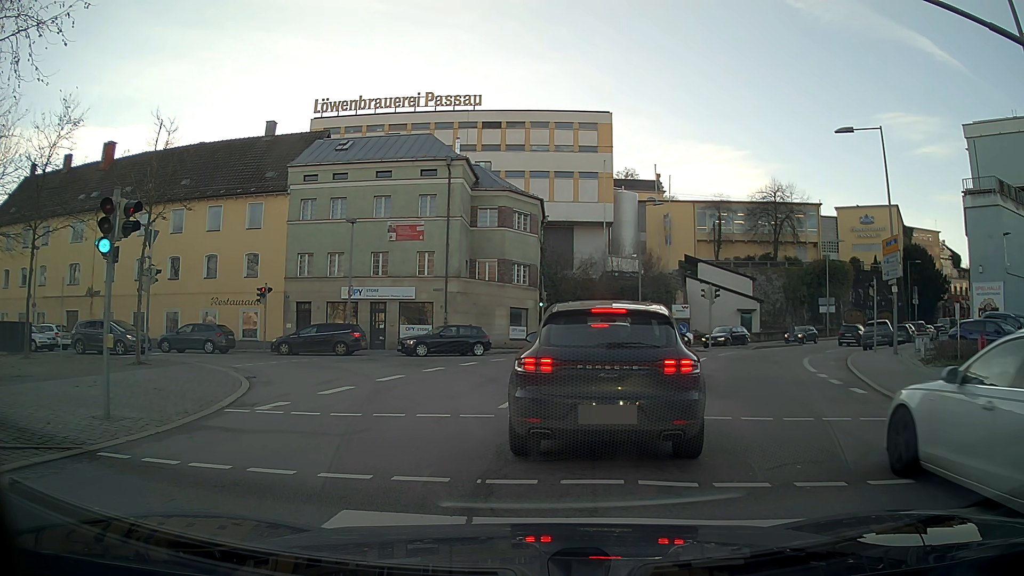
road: residential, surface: asphalt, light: Day
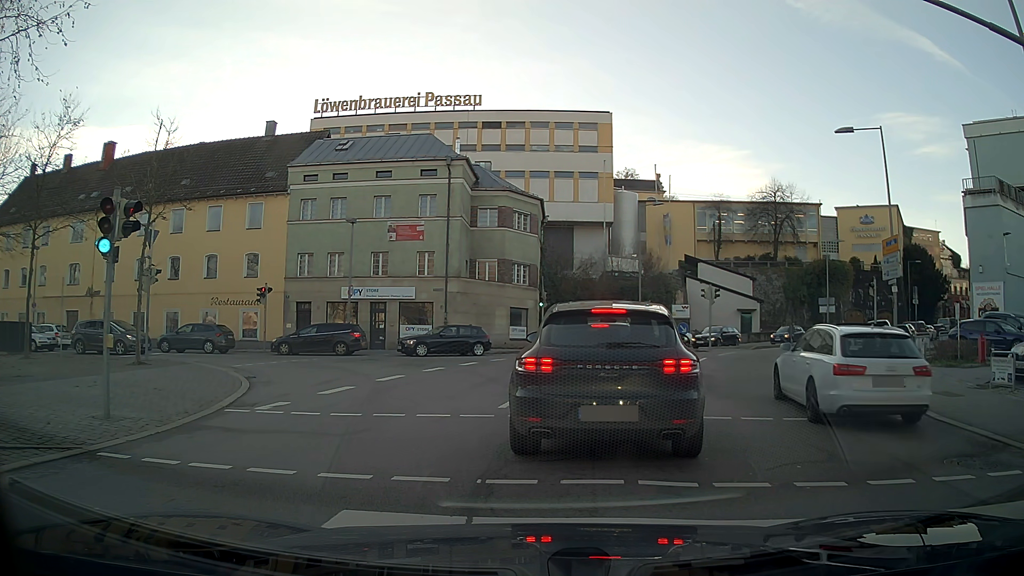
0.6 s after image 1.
(0.0, 0.0) m; 0°
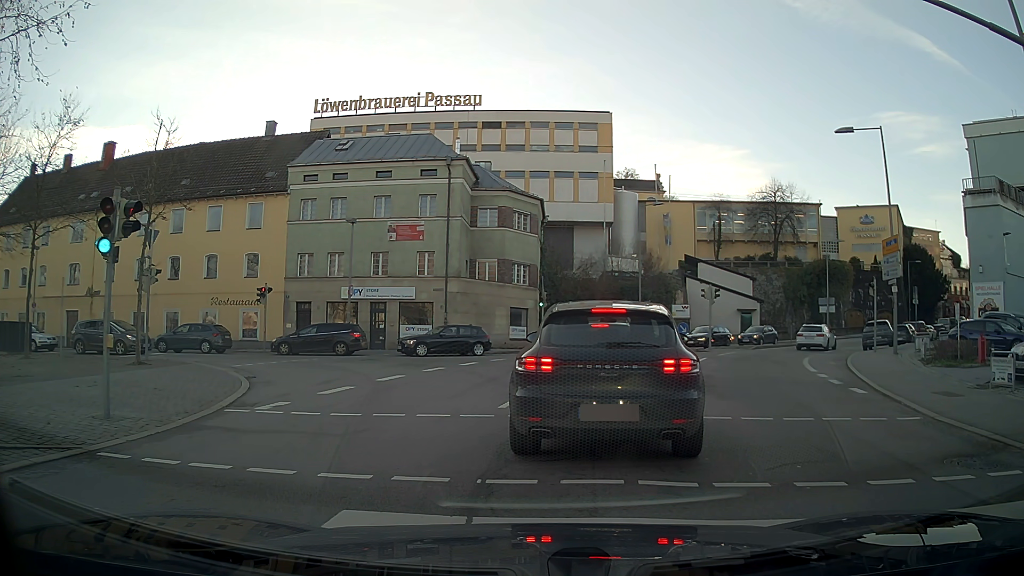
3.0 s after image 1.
(0.0, 0.0) m; 0°
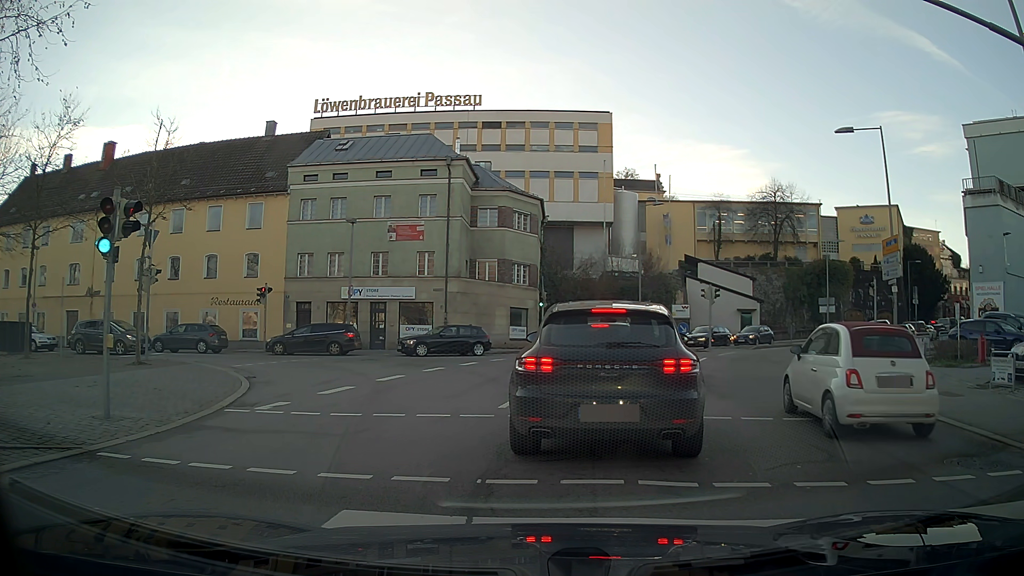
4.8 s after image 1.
(0.0, 0.0) m; 0°
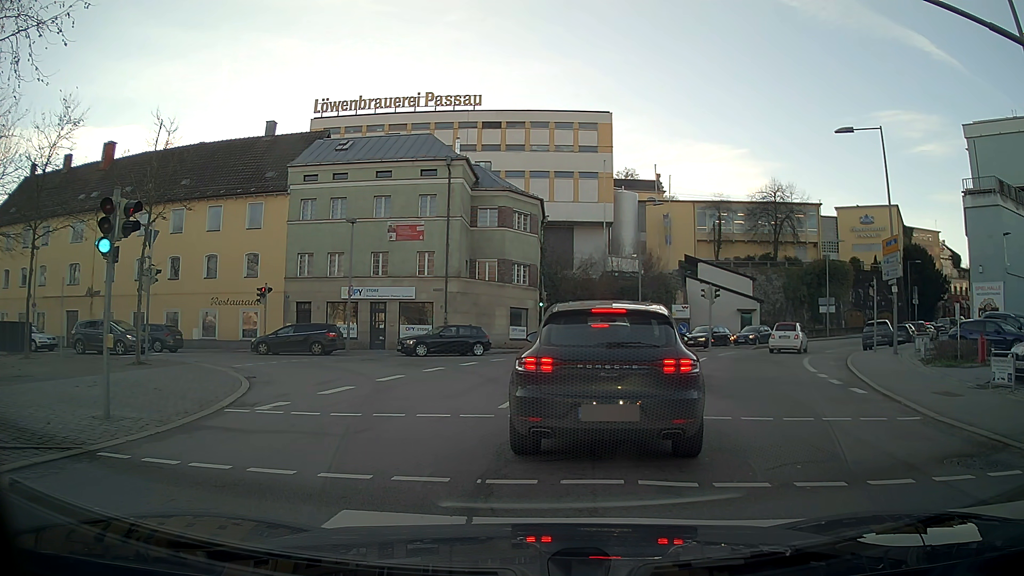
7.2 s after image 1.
(0.0, 0.0) m; 0°
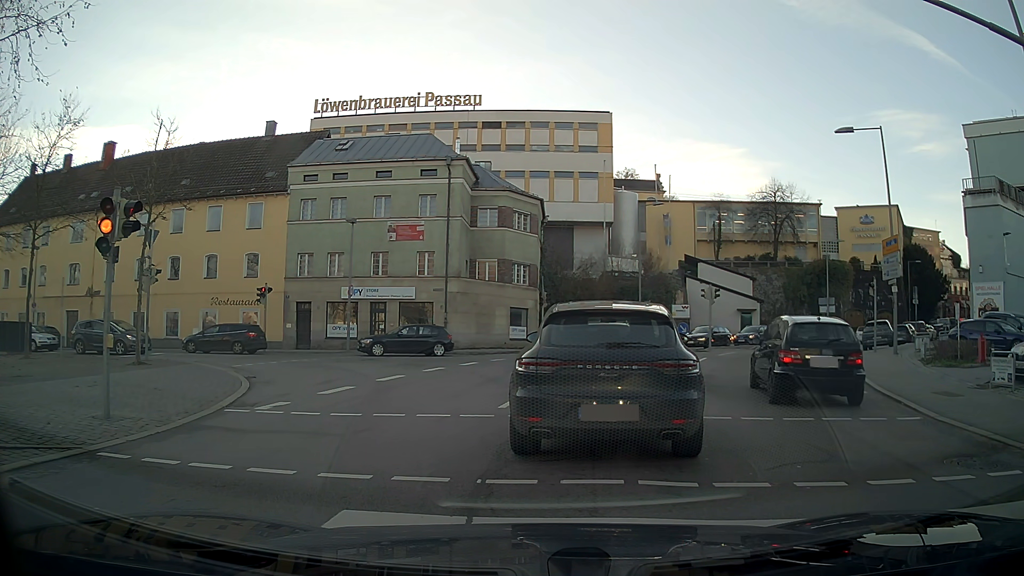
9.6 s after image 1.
(0.0, 0.0) m; 0°
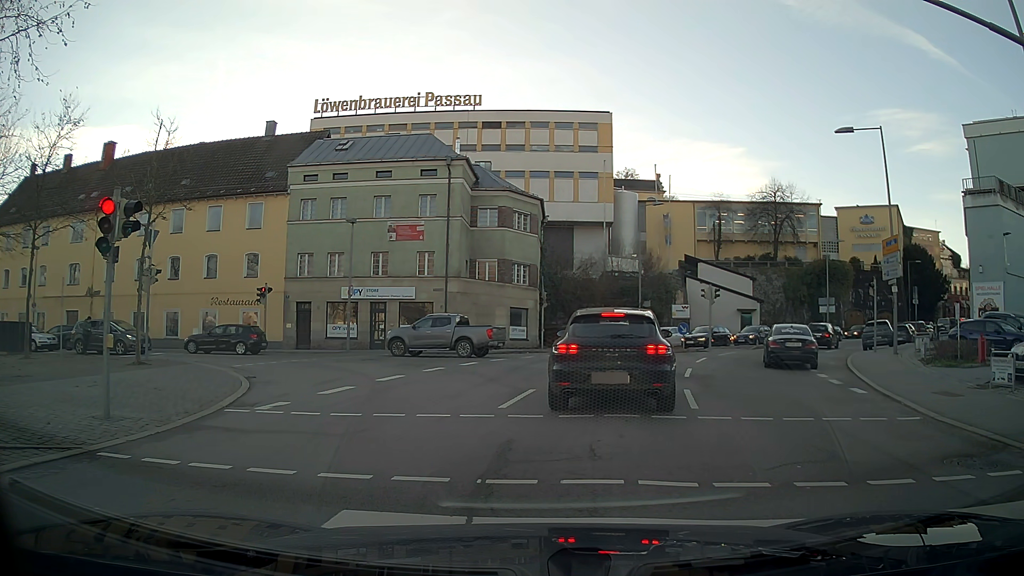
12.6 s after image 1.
(0.0, 0.0) m; 0°
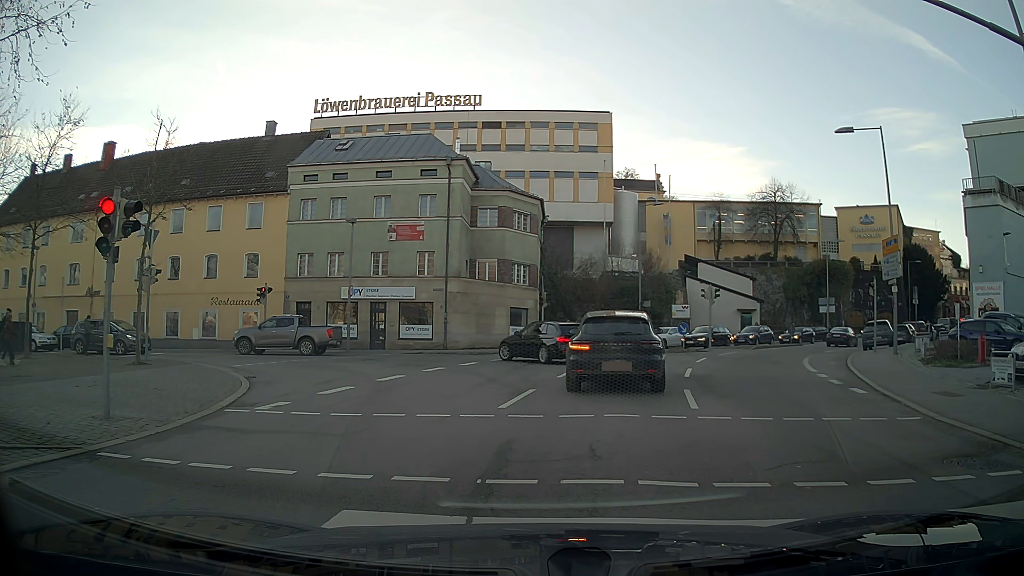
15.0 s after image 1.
(0.0, 0.0) m; 0°
